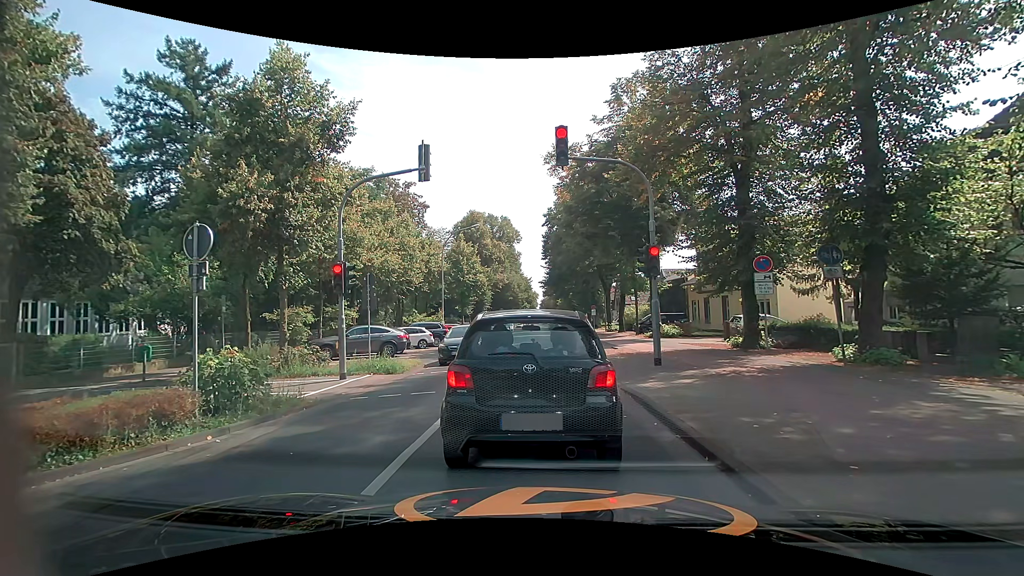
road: secondary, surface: asphalt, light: Day
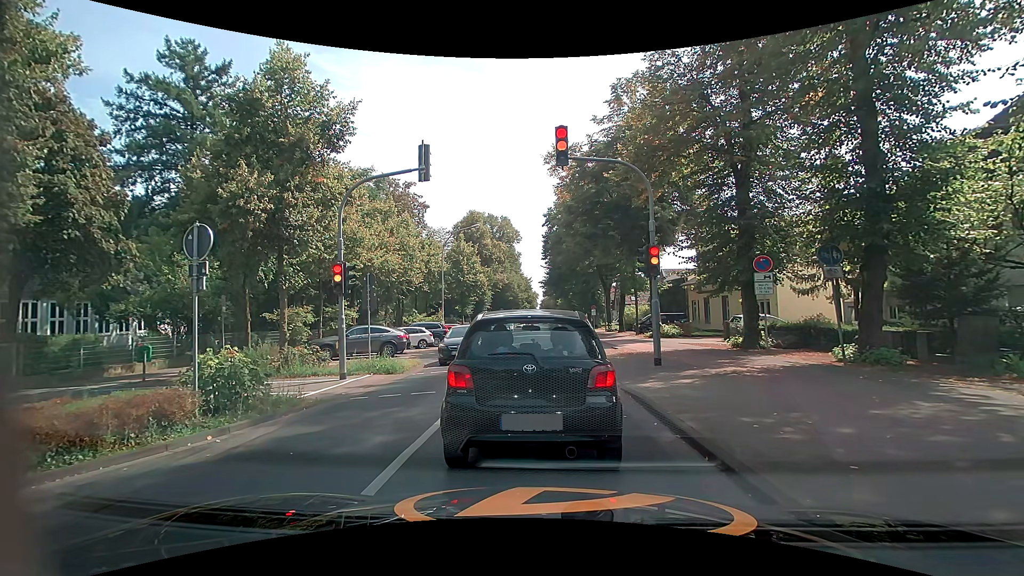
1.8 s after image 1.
(0.0, 0.0) m; 0°
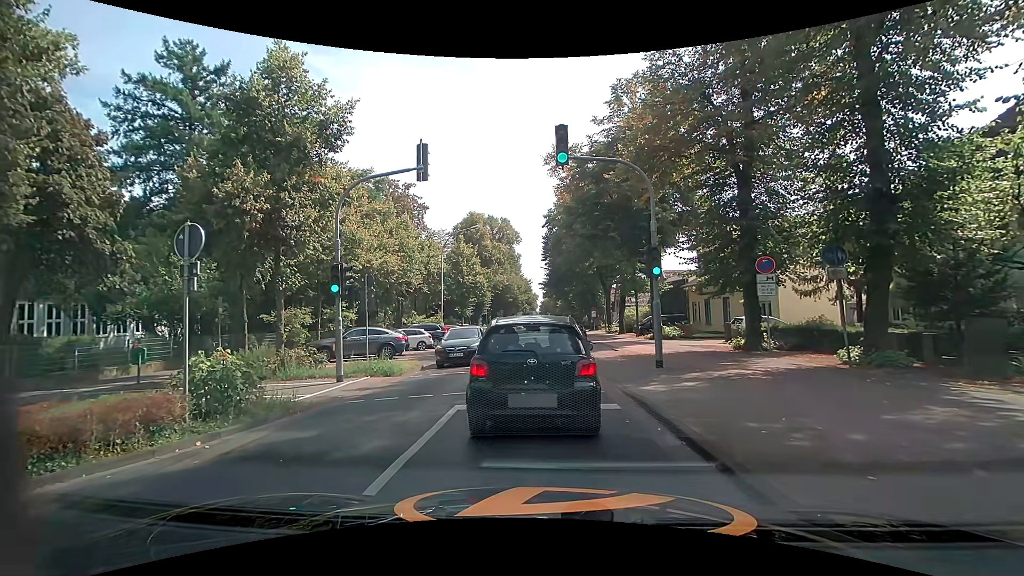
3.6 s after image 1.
(0.0, +0.2) m; 0°
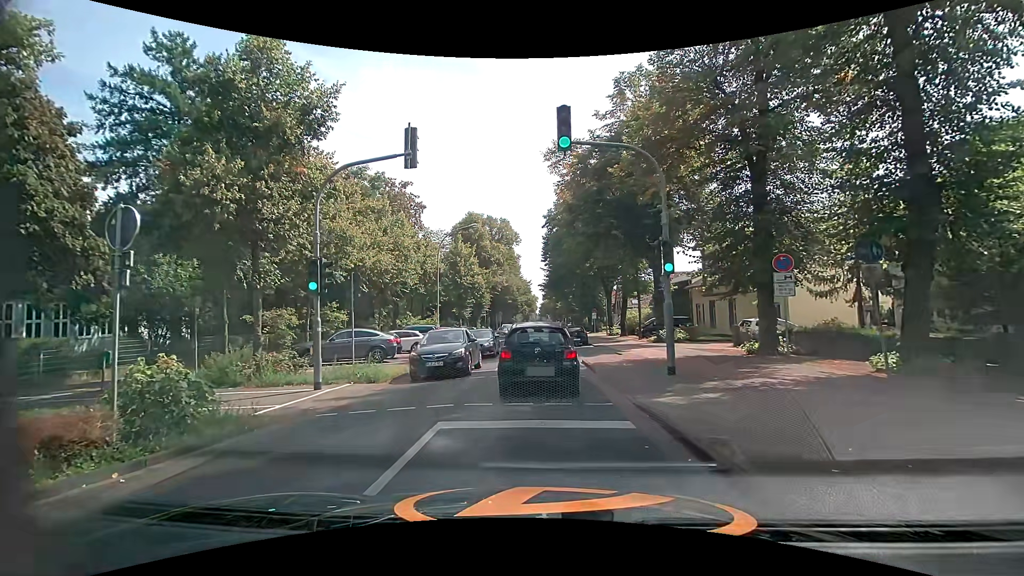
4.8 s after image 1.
(0.0, +1.5) m; -2°
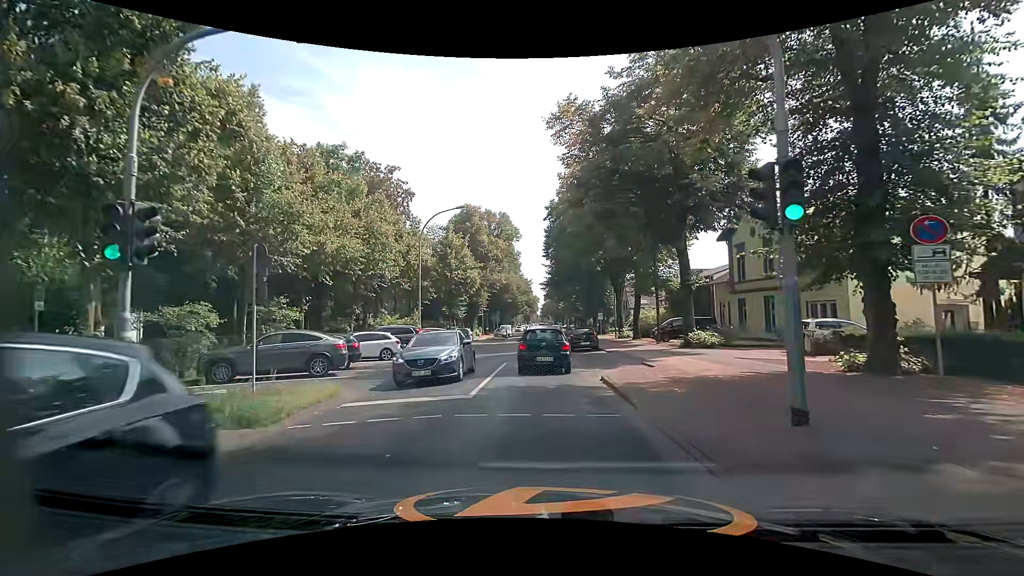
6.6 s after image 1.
(+0.1, +6.5) m; 0°
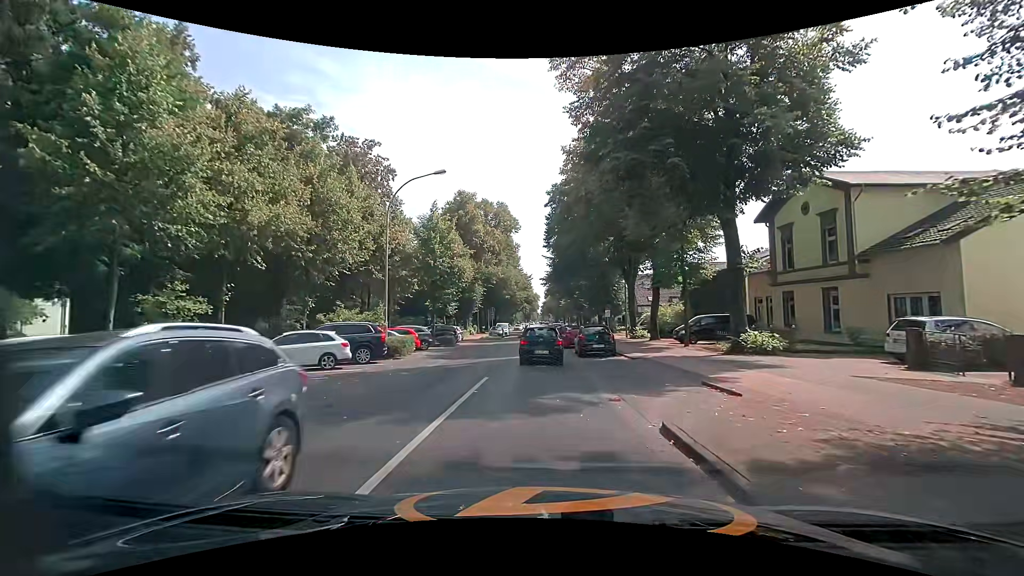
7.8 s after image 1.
(0.0, +7.1) m; 0°
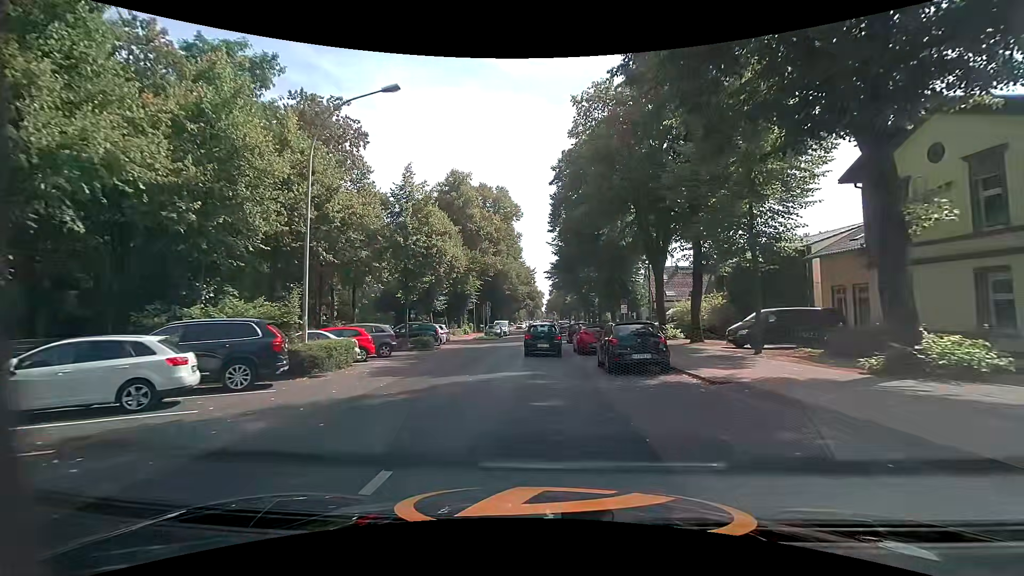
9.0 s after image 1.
(+0.1, +9.1) m; 0°
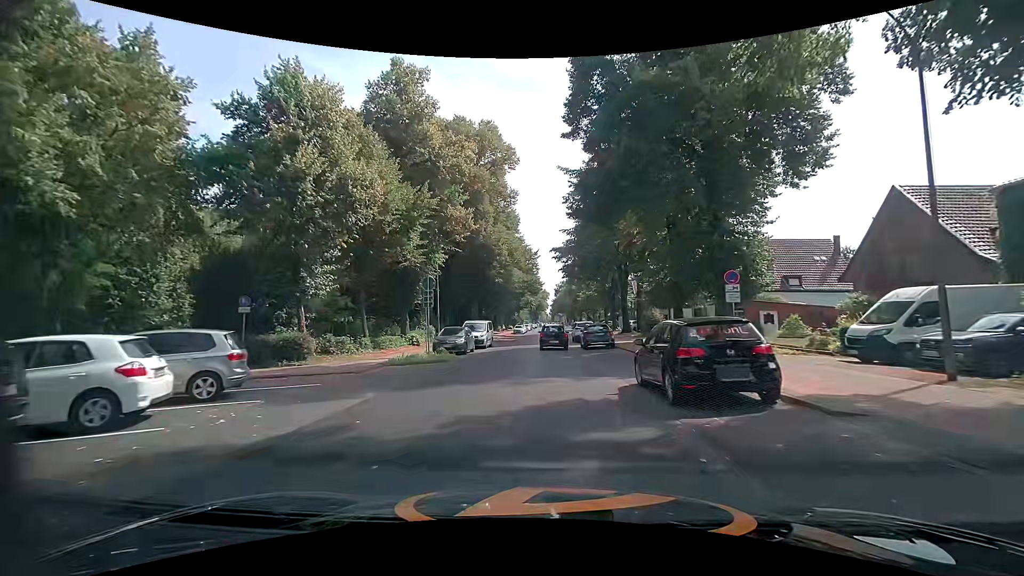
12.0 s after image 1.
(-0.2, +27.4) m; -1°
(0, +10) (0, +20) (+1, +30) (+1, +40) (+1, +50) (+1, +60) (+1, +70) (+1, +80) (+2, +90) (+2, +100) m
